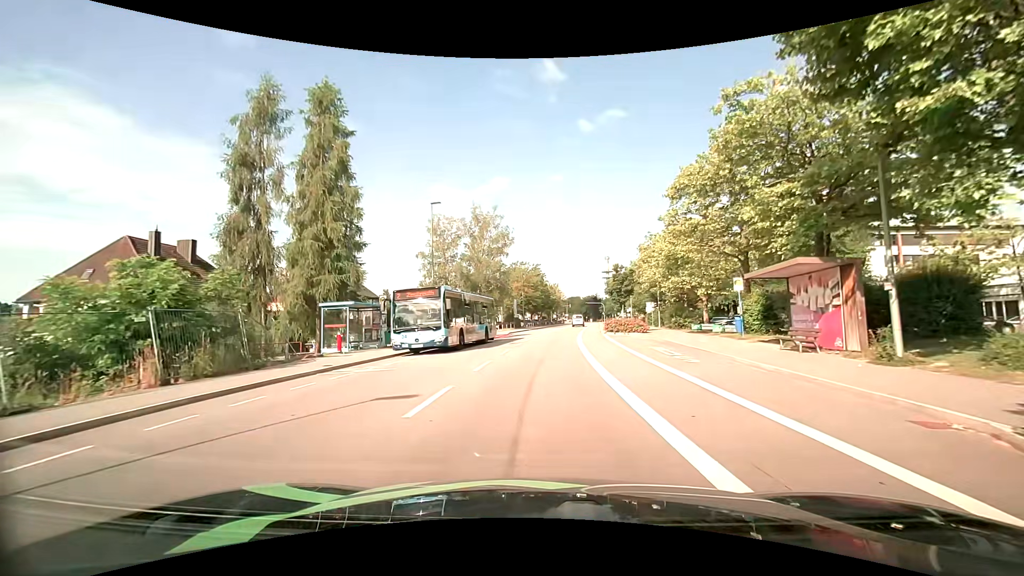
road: tertiary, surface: asphalt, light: Day
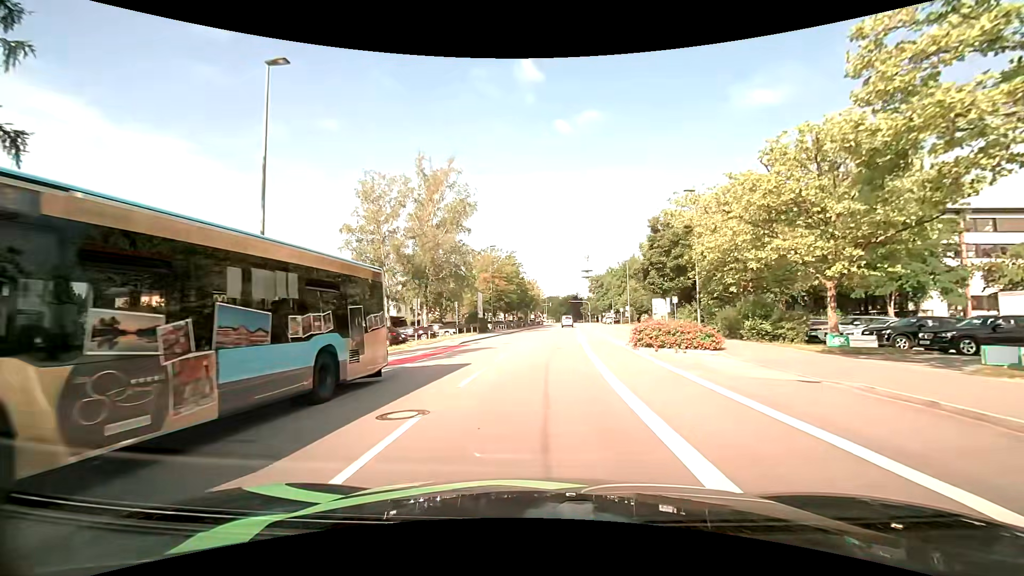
(+0.4, +20.5) m; +3°
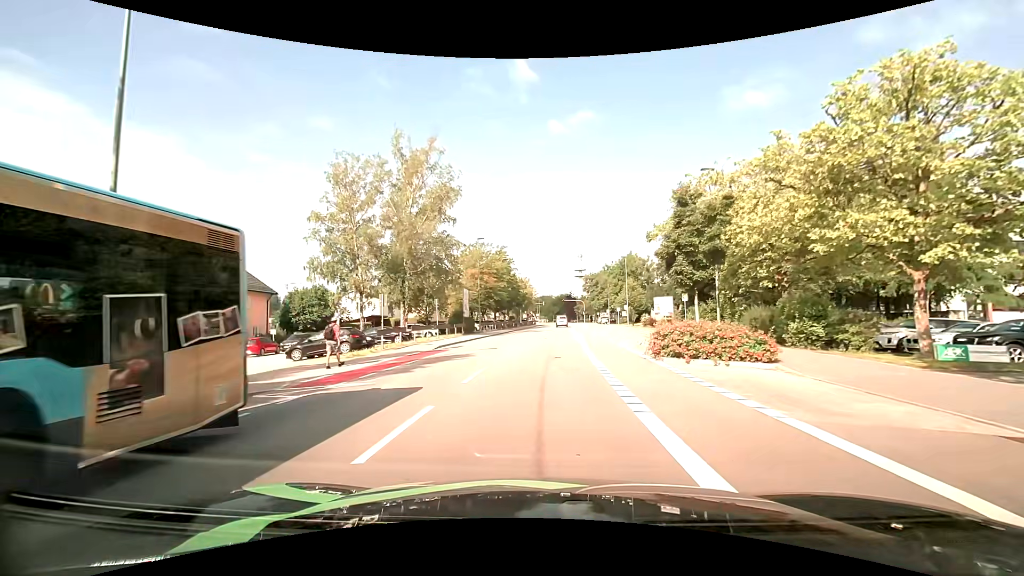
(0.0, +5.4) m; 0°
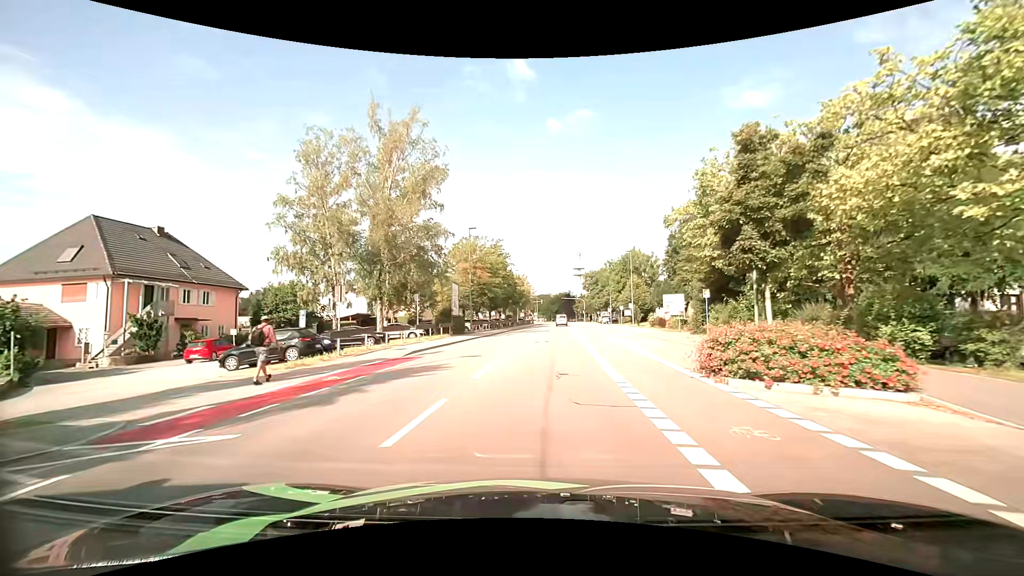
(0.0, +5.5) m; +1°
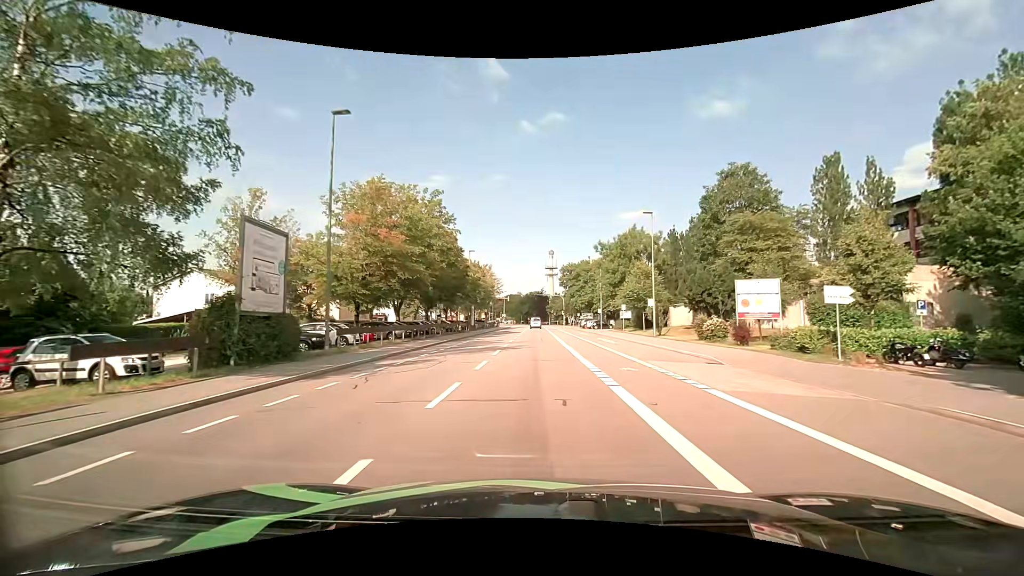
(+0.6, +27.6) m; +3°
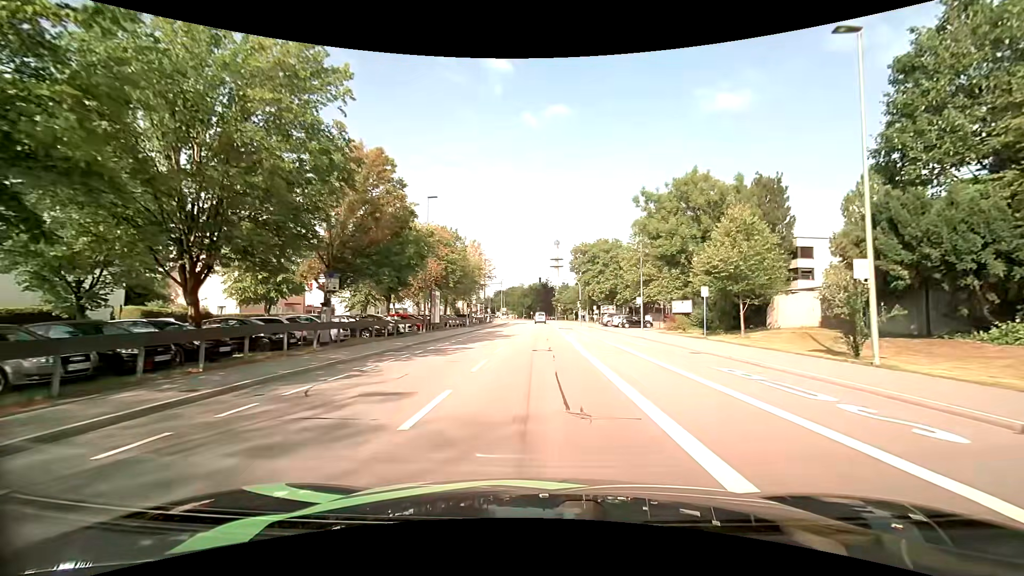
(+0.1, +25.8) m; 0°
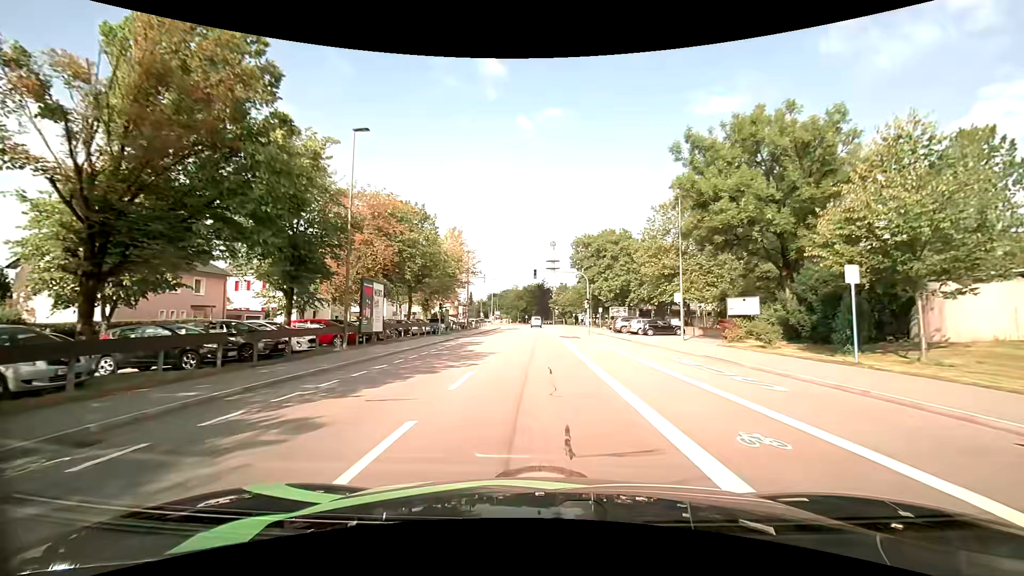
(+0.1, +14.4) m; 0°
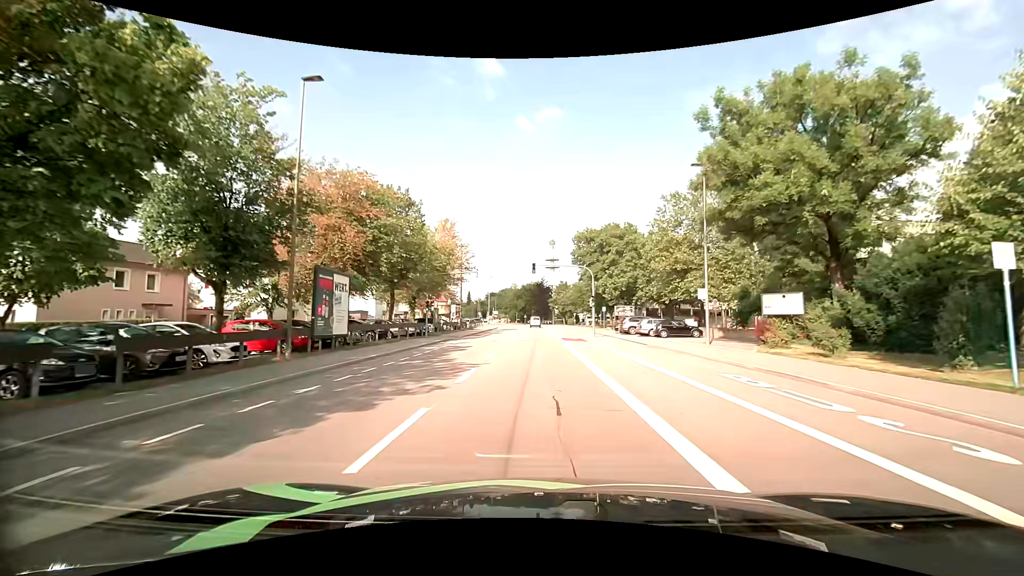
(0.0, +5.0) m; +1°
(0, +10) (0, +20) (0, +30) (0, +40) (0, +50) (0, +60) (0, +70) (0, +80) (0, +90) (-1, +100) m
